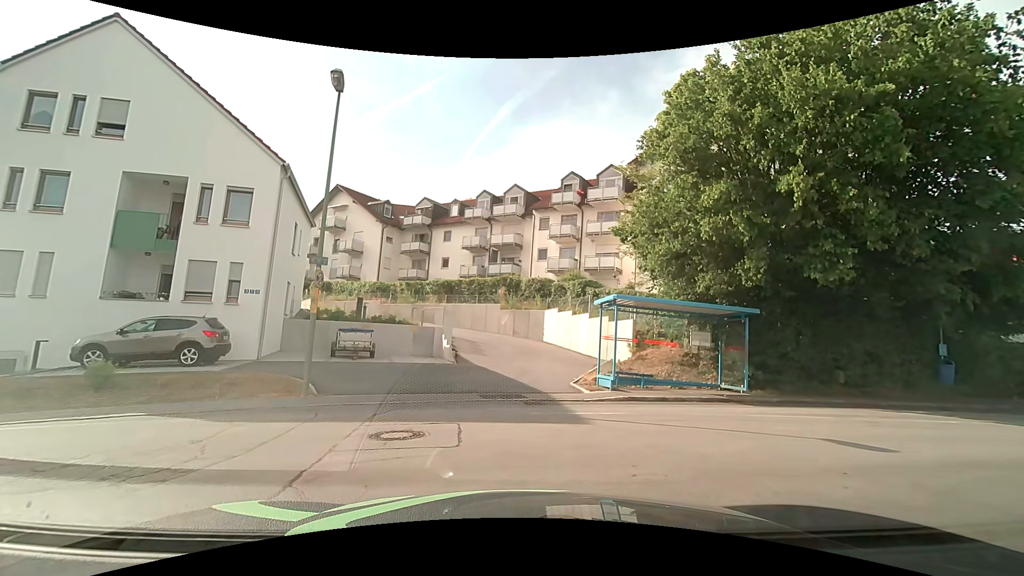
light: Day
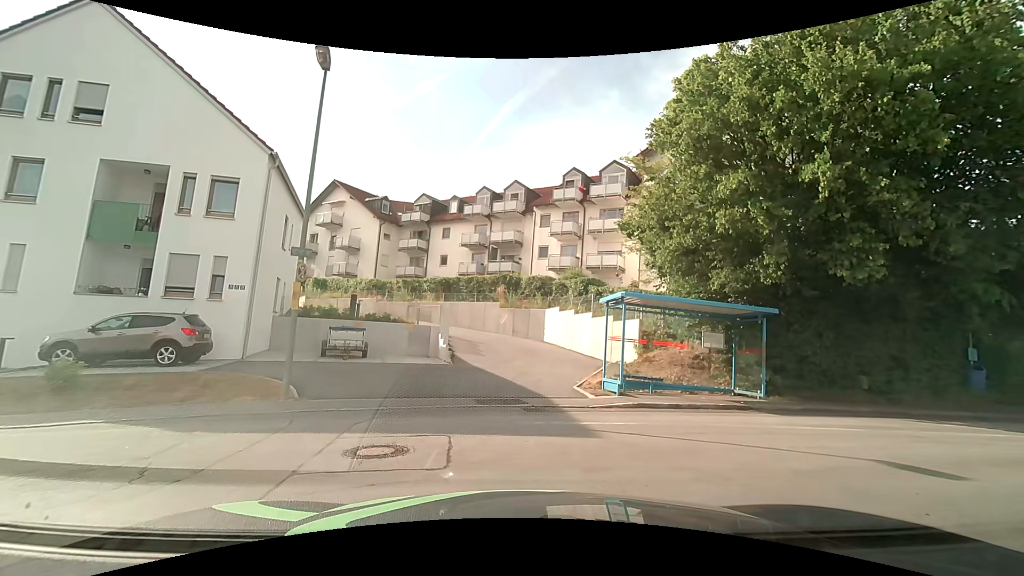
(0.0, +1.0) m; 0°
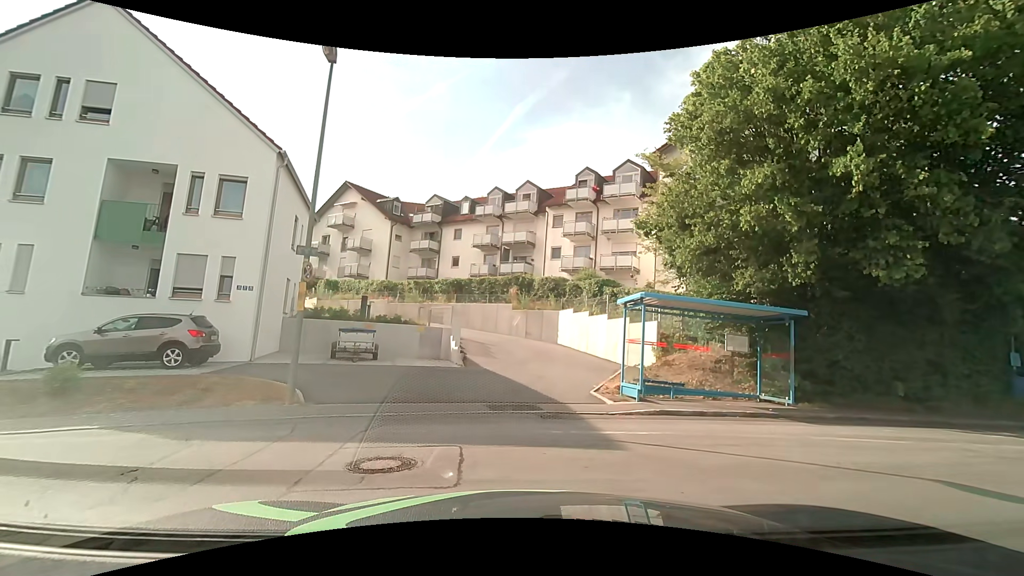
(0.0, +0.5) m; 0°
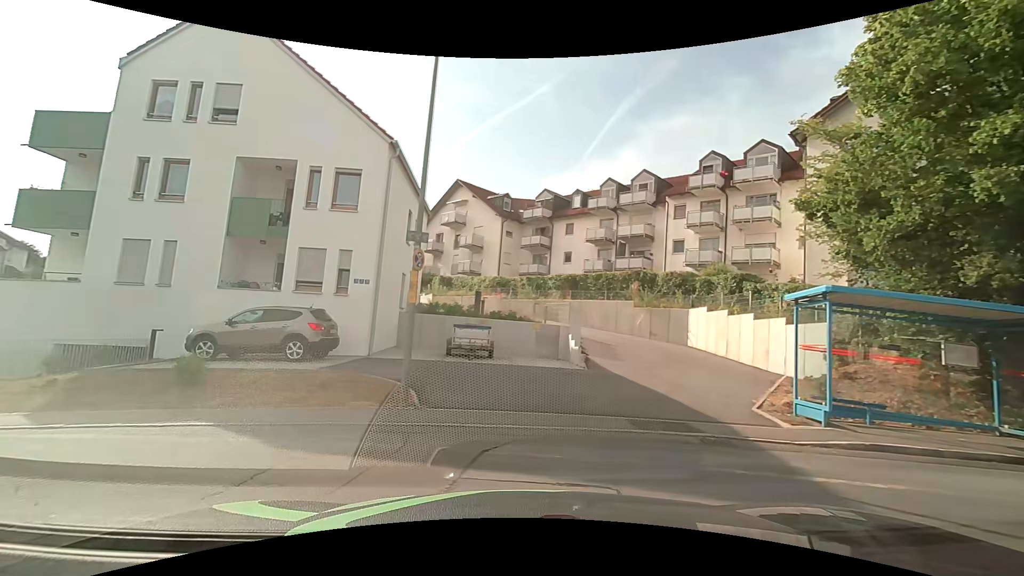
(-0.1, +1.9) m; -10°
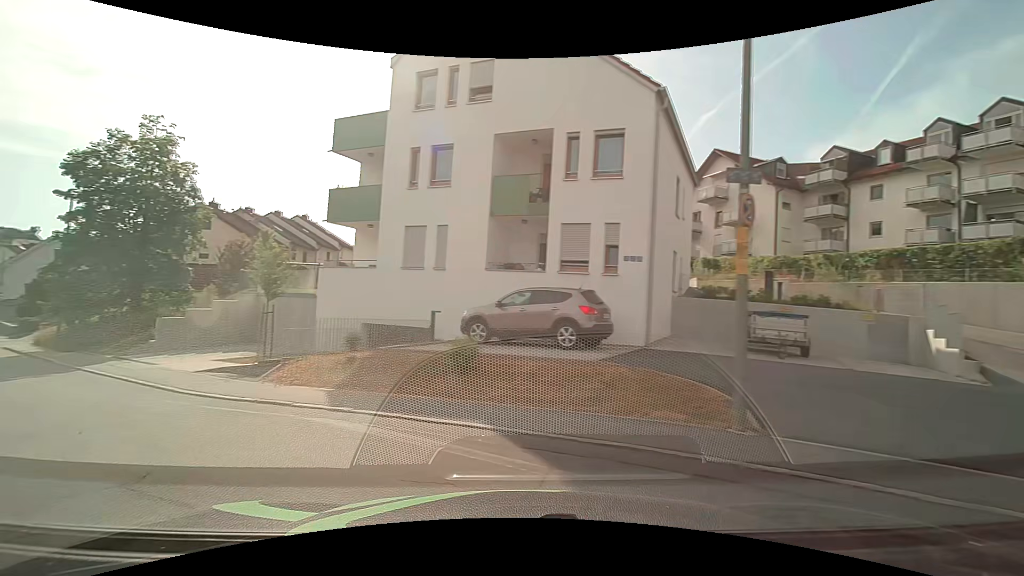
(-0.7, +3.0) m; -25°
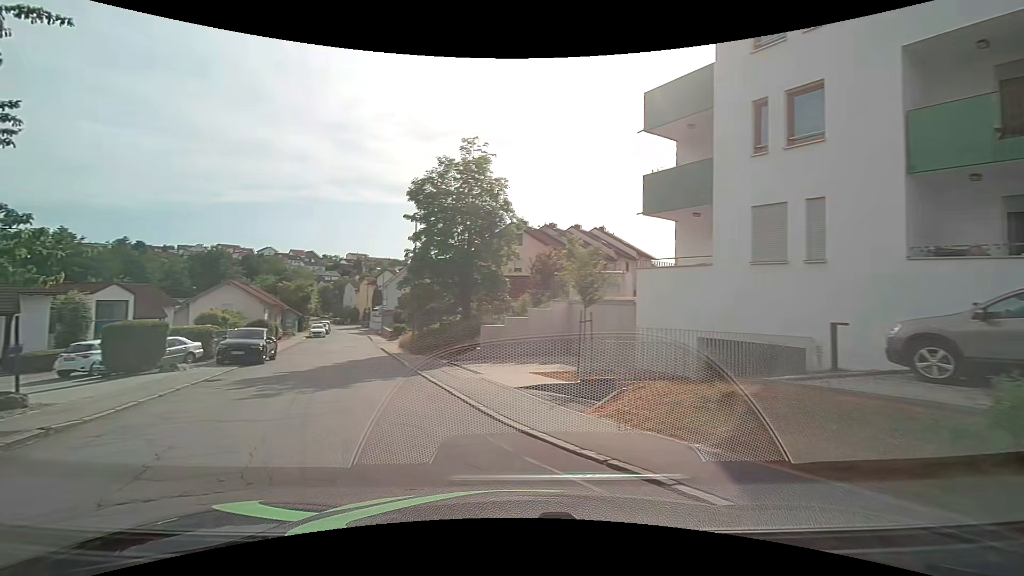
(-1.4, +4.0) m; -34°
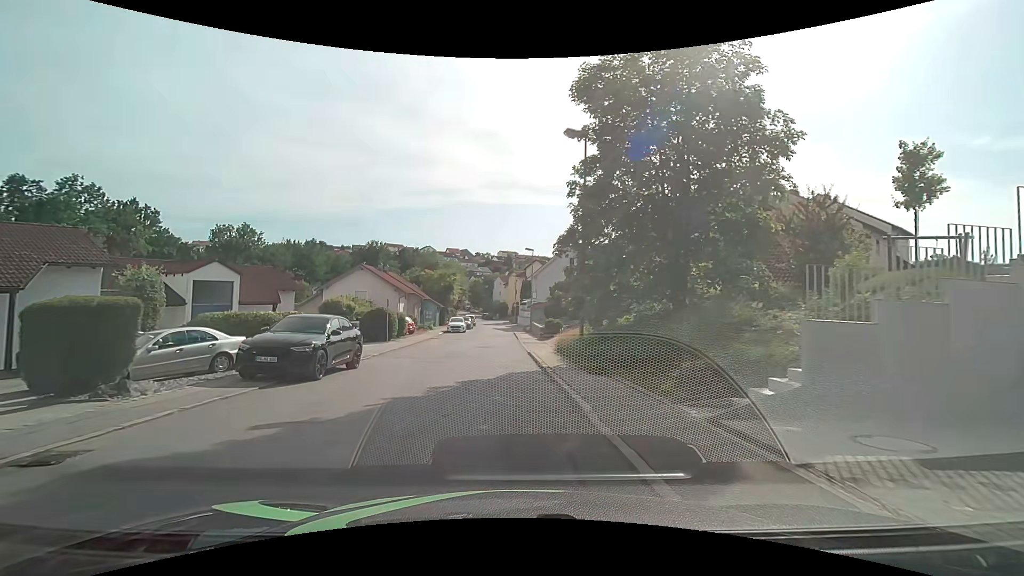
(-2.9, +12.6) m; -17°
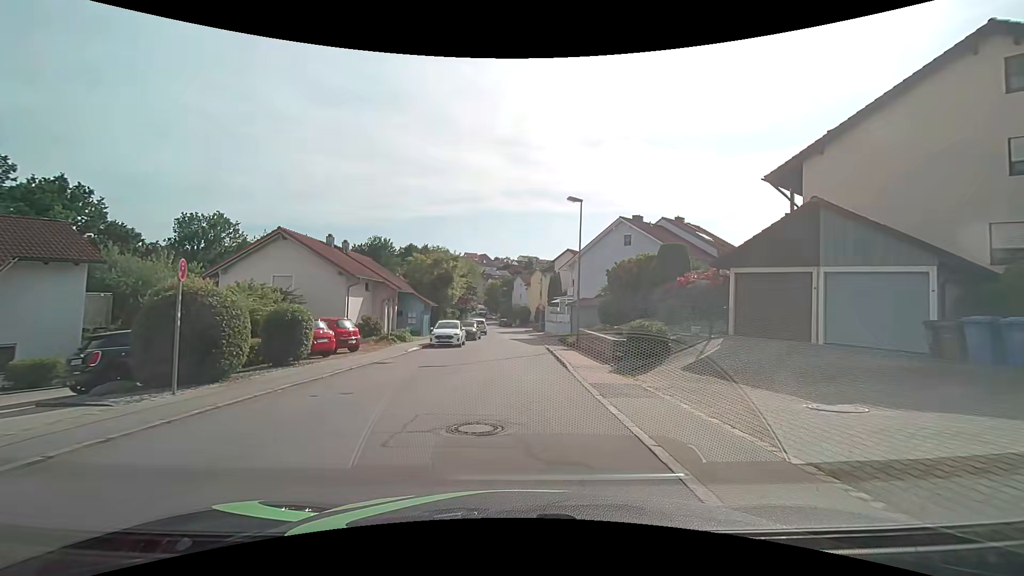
(-1.0, +20.5) m; -3°
(0, +10) (0, +20) (0, +30) (0, +40) (0, +50) (0, +60) (-1, +70) (-1, +80) (-2, +90) (-5, +100) m
